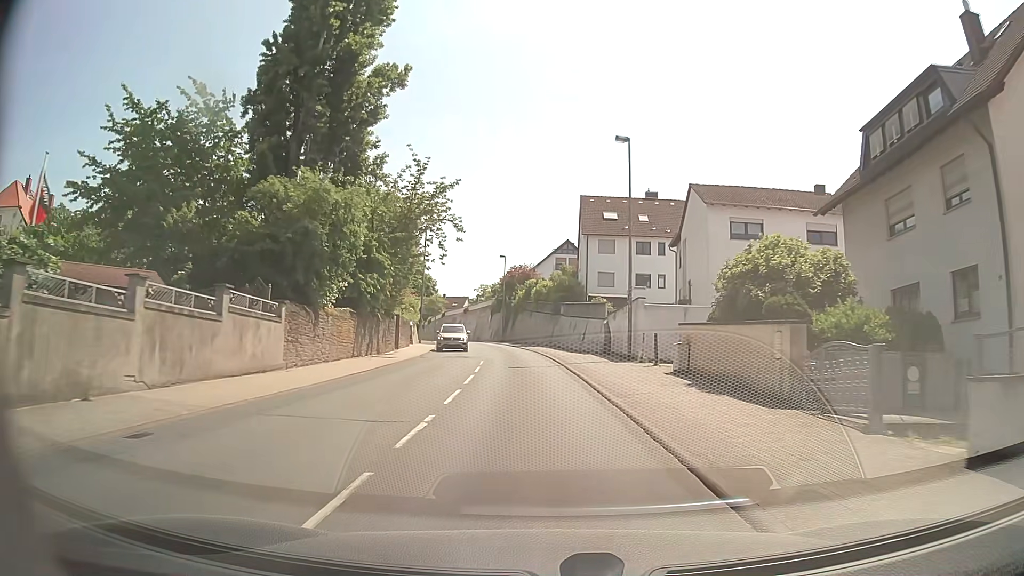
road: secondary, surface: asphalt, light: Day
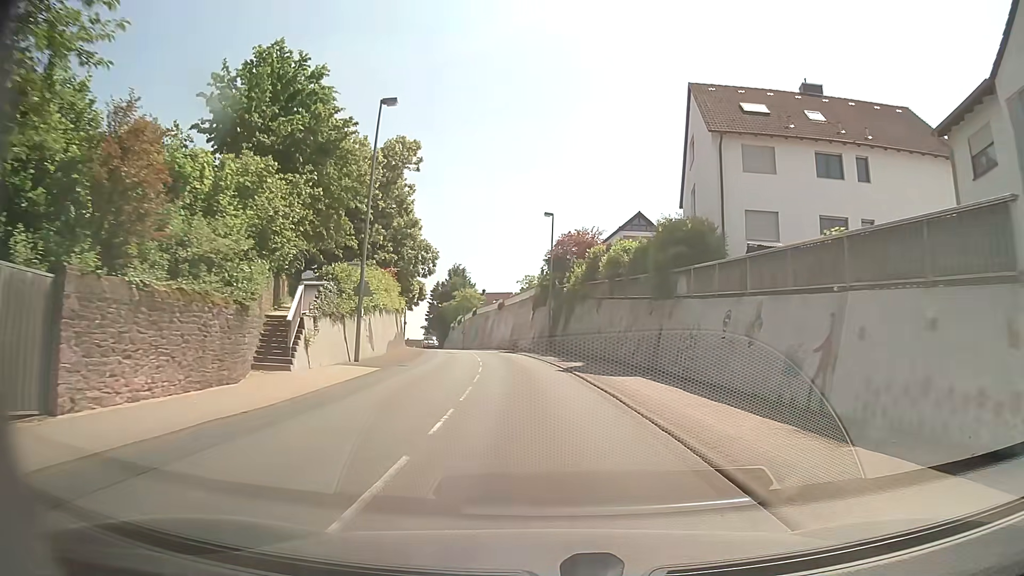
(-1.4, +30.7) m; -5°
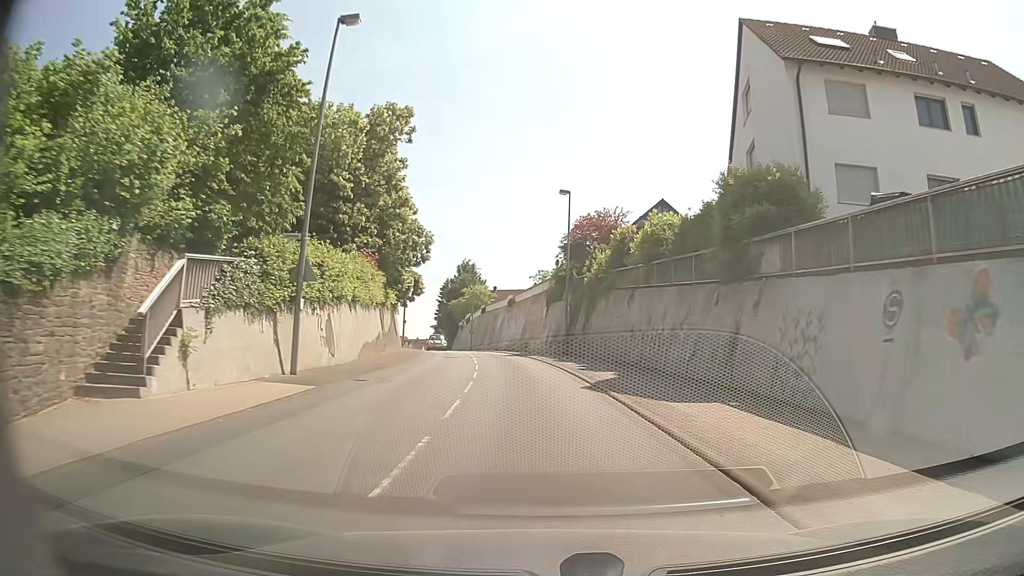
(0.0, +7.8) m; -1°
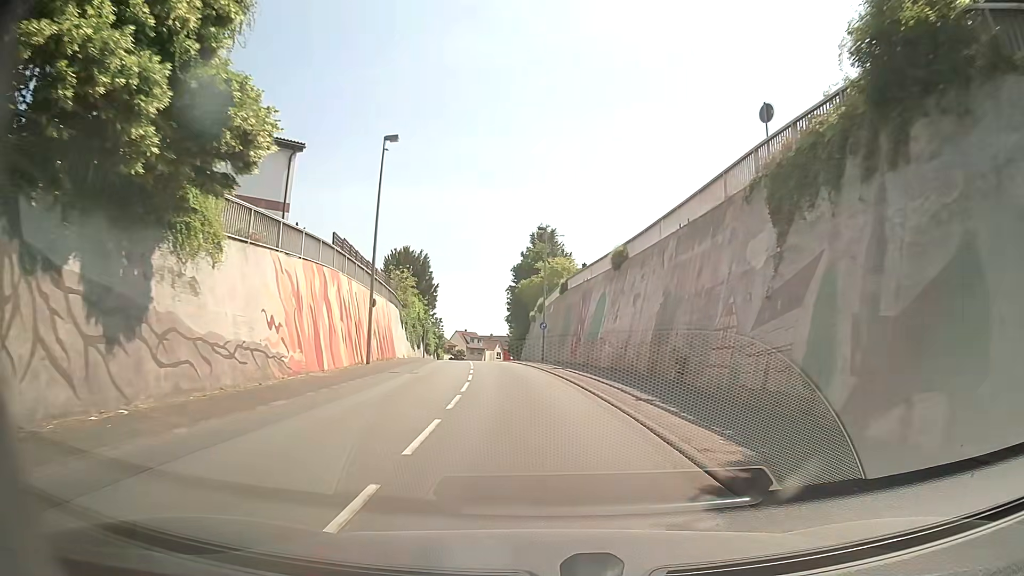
(-2.6, +38.9) m; -7°
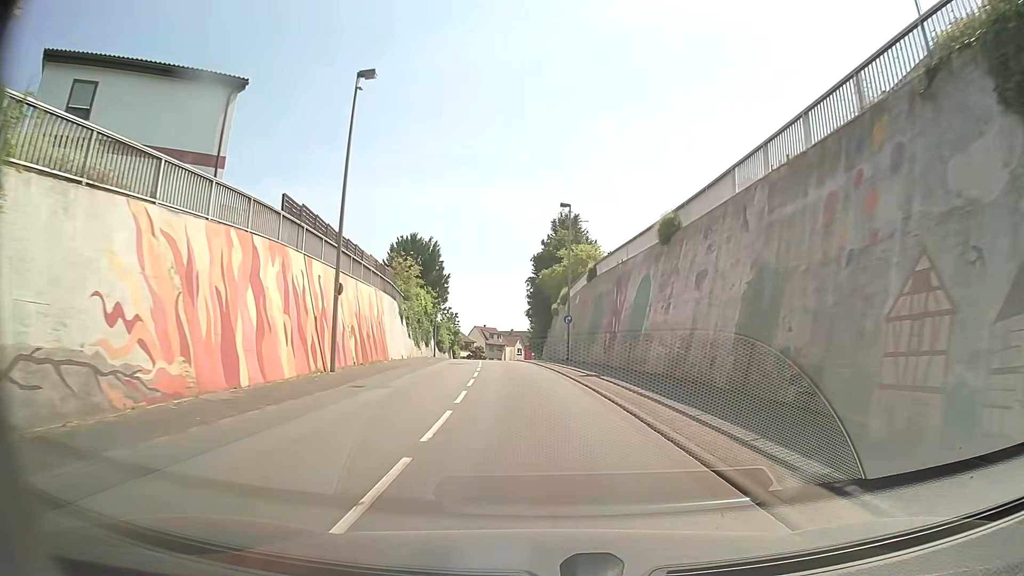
(-0.2, +7.8) m; -3°
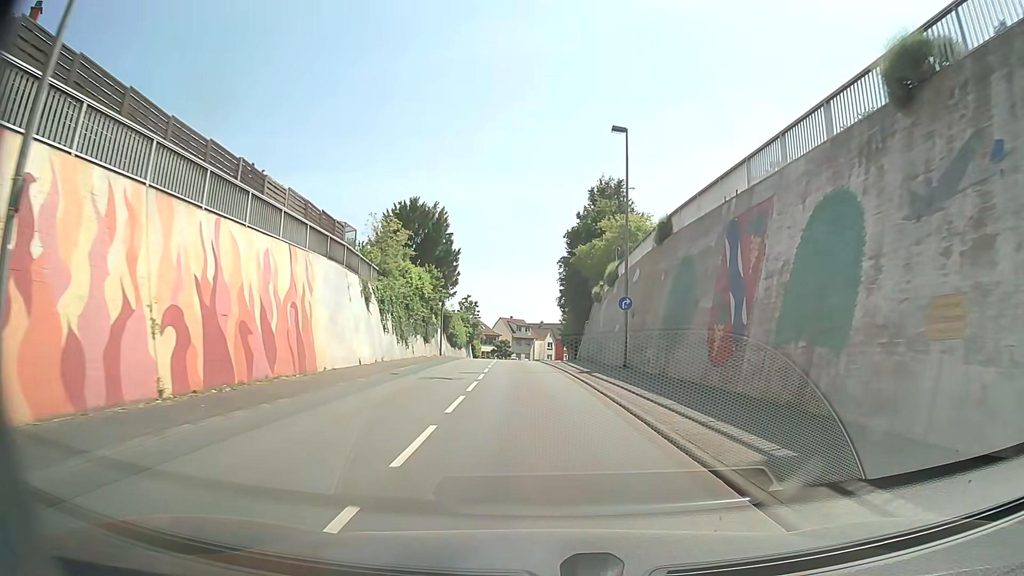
(-0.5, +15.8) m; -3°
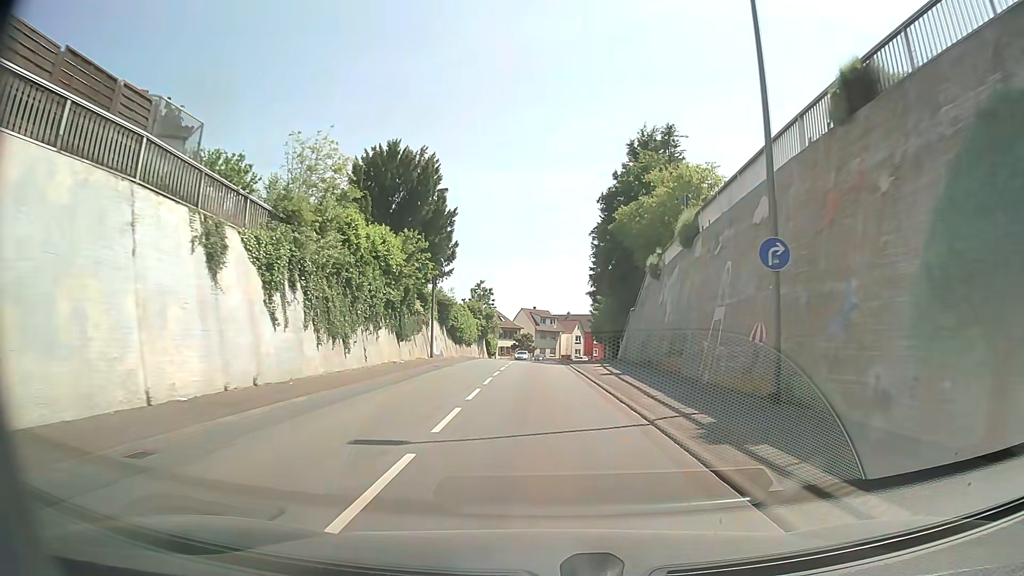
(-0.2, +15.9) m; -2°
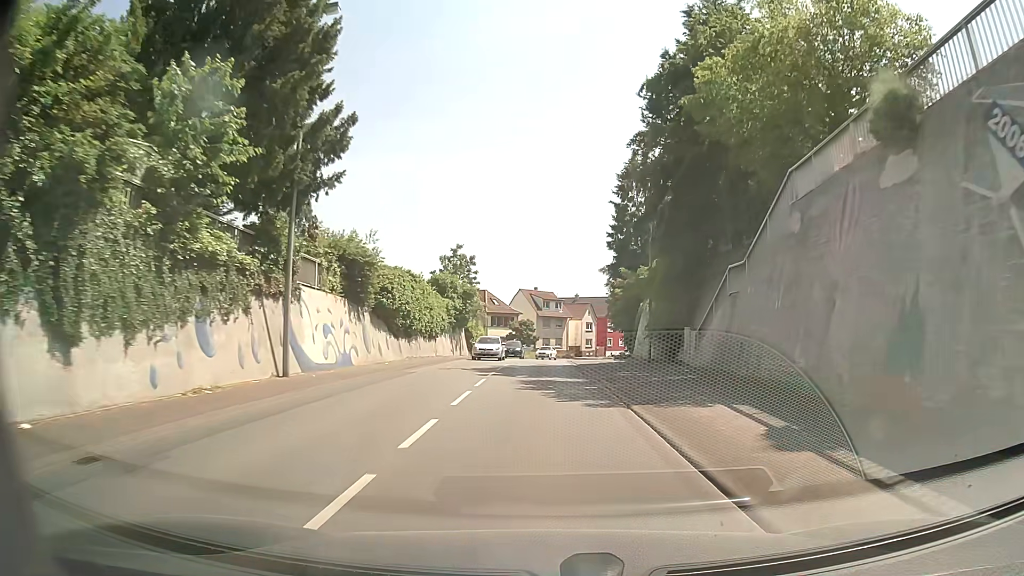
(-0.1, +23.9) m; 0°
(0, +10) (0, +20) (0, +30) (0, +40) (0, +50) (+1, +60) (+2, +70) (+3, +80) (+6, +90) (+9, +99) m
